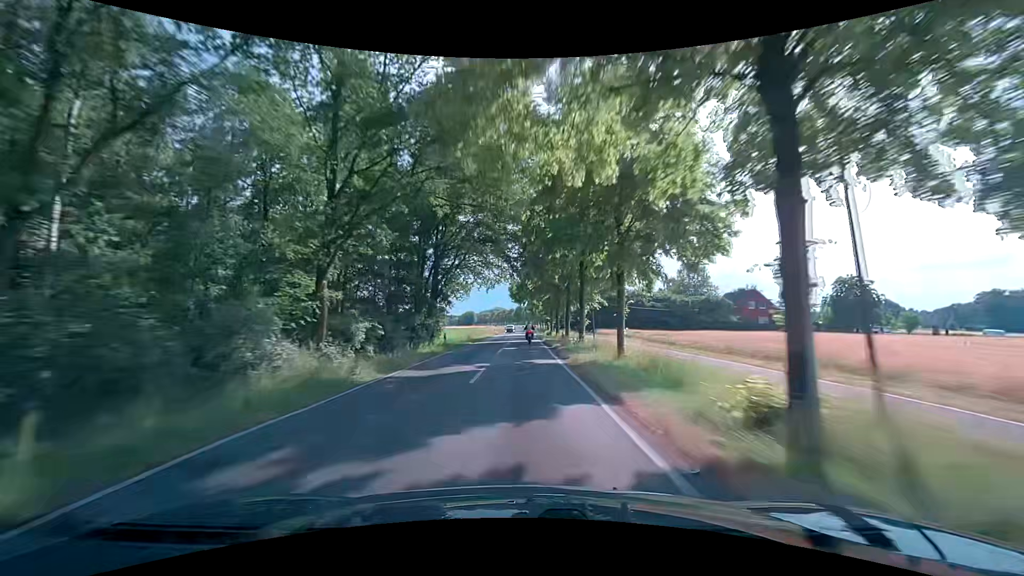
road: secondary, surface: asphalt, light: Day
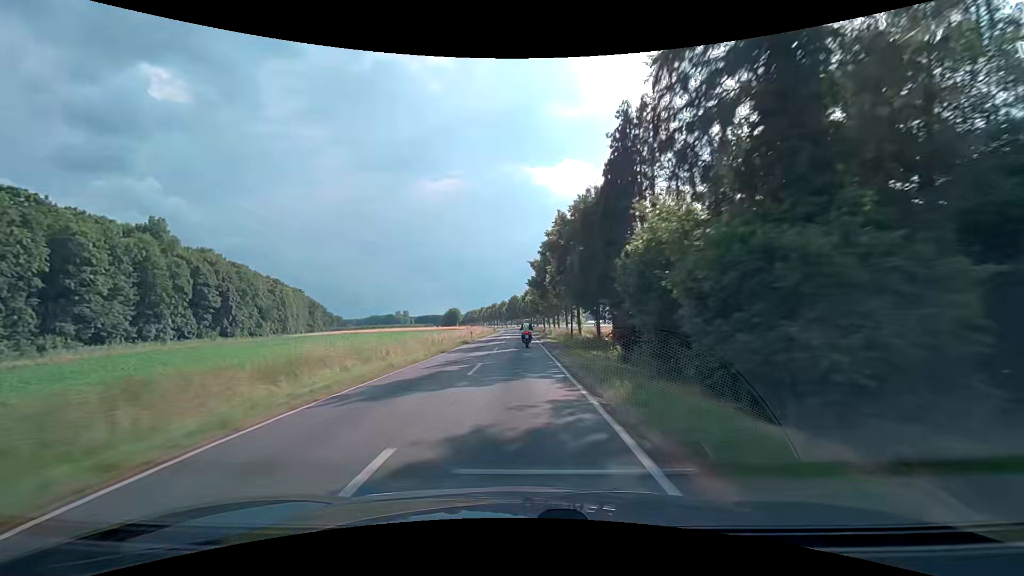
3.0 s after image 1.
(0.0, +81.8) m; 0°
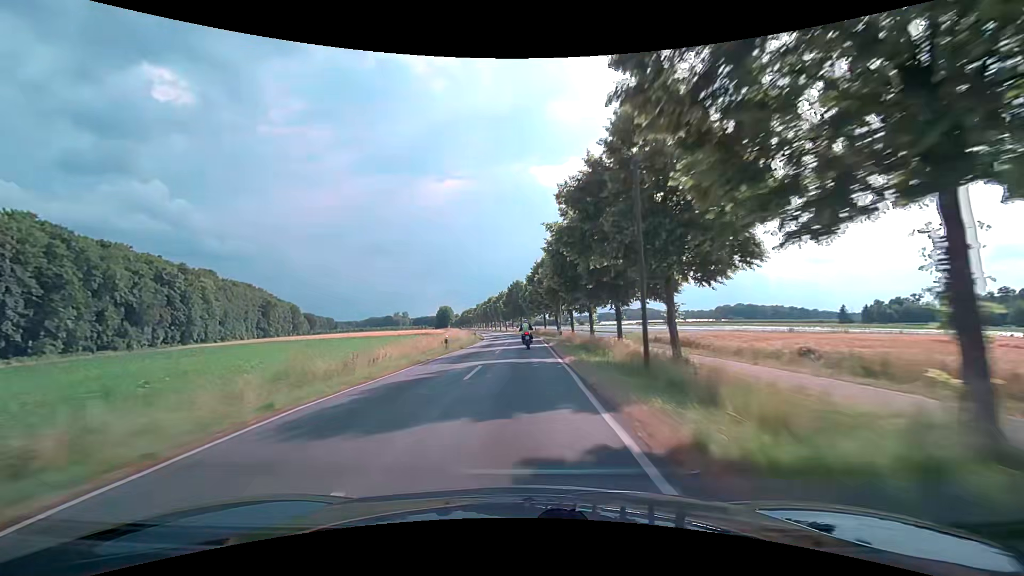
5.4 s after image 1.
(-0.2, +61.0) m; -1°
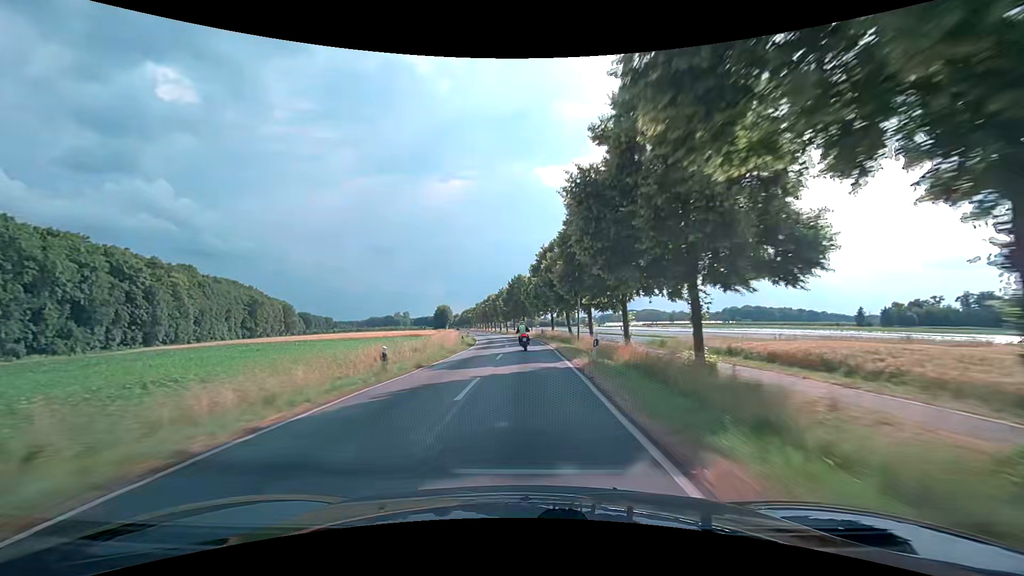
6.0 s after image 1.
(+0.1, +14.6) m; 0°
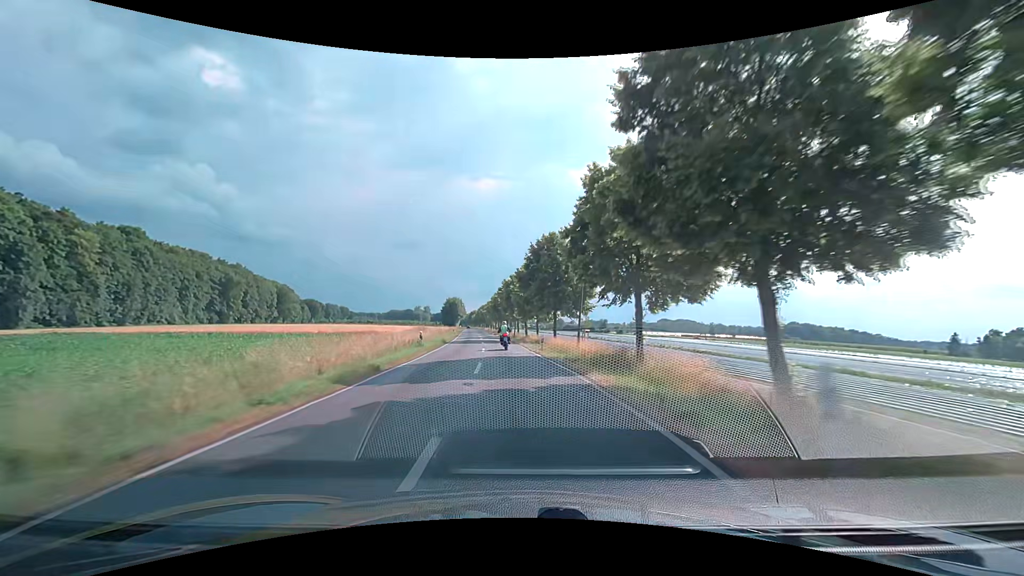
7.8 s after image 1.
(-0.3, +43.5) m; -2°
